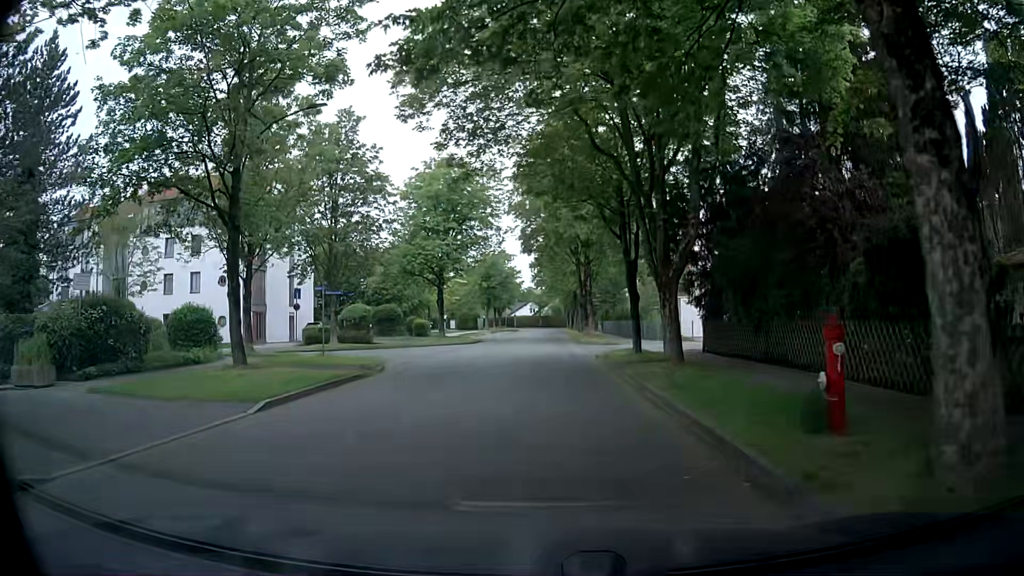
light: Day
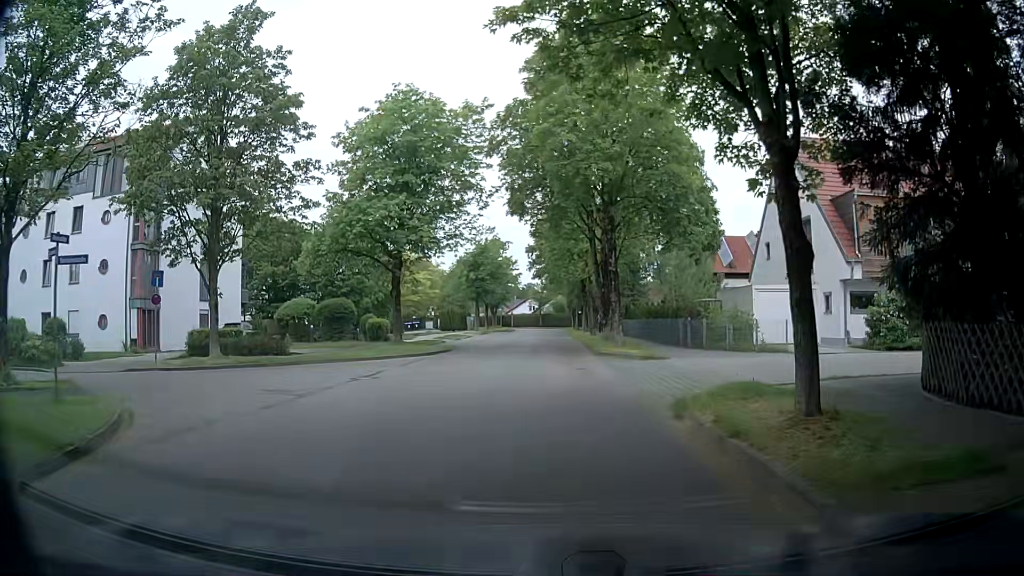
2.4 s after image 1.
(+0.1, +14.8) m; 0°
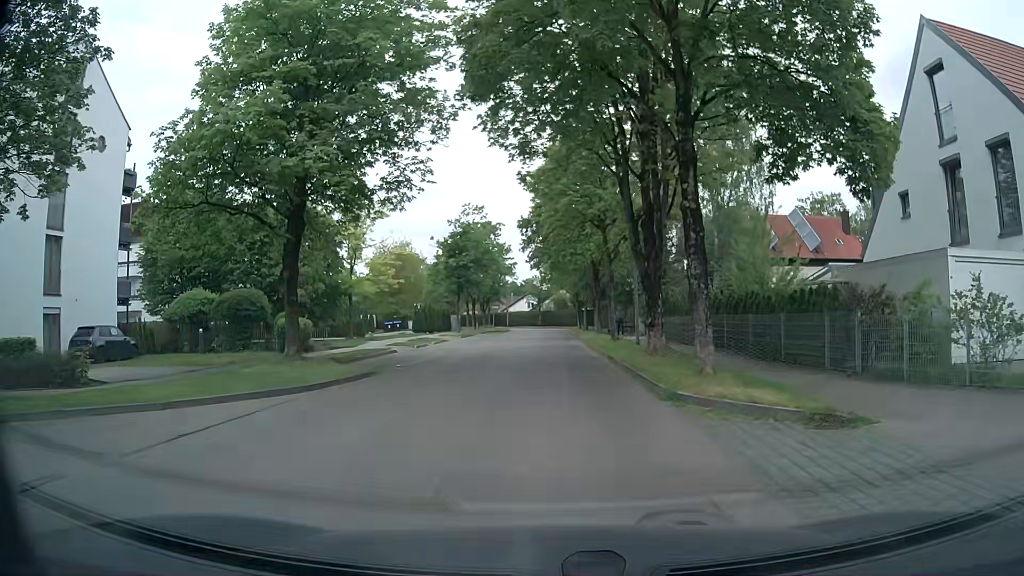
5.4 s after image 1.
(-0.2, +14.6) m; -1°
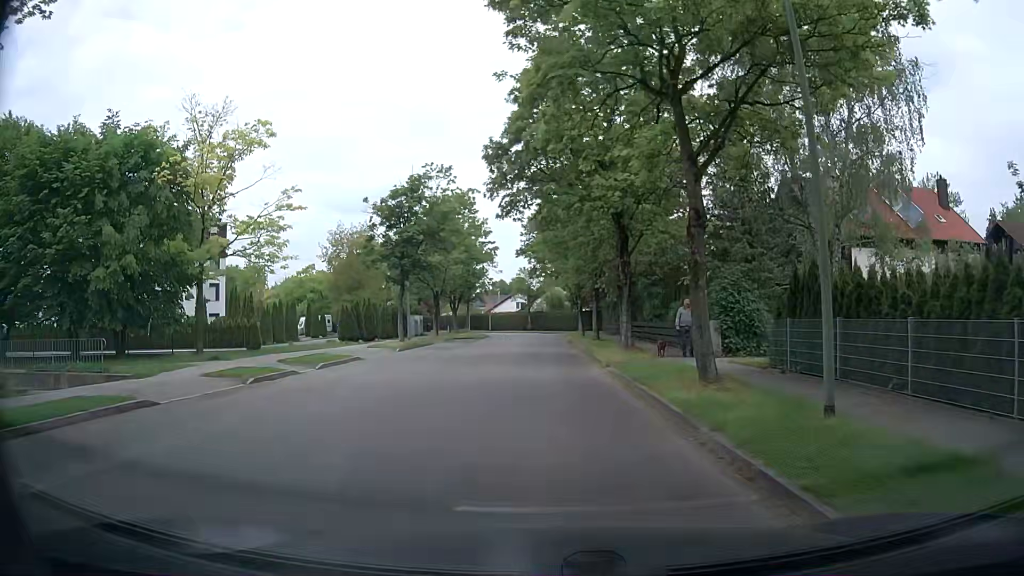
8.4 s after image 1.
(+0.4, +19.1) m; +2°
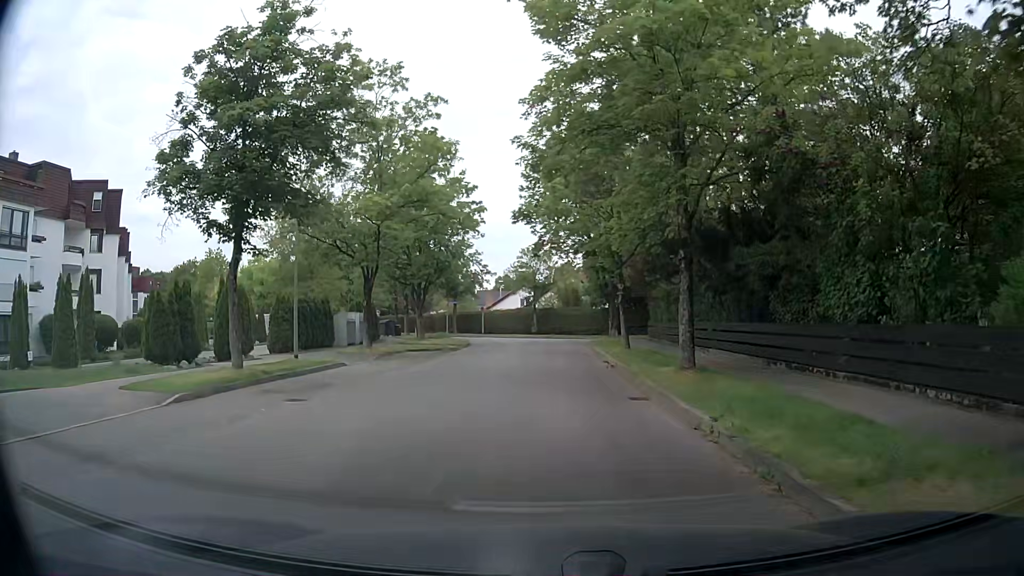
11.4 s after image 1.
(-0.5, +21.2) m; -2°
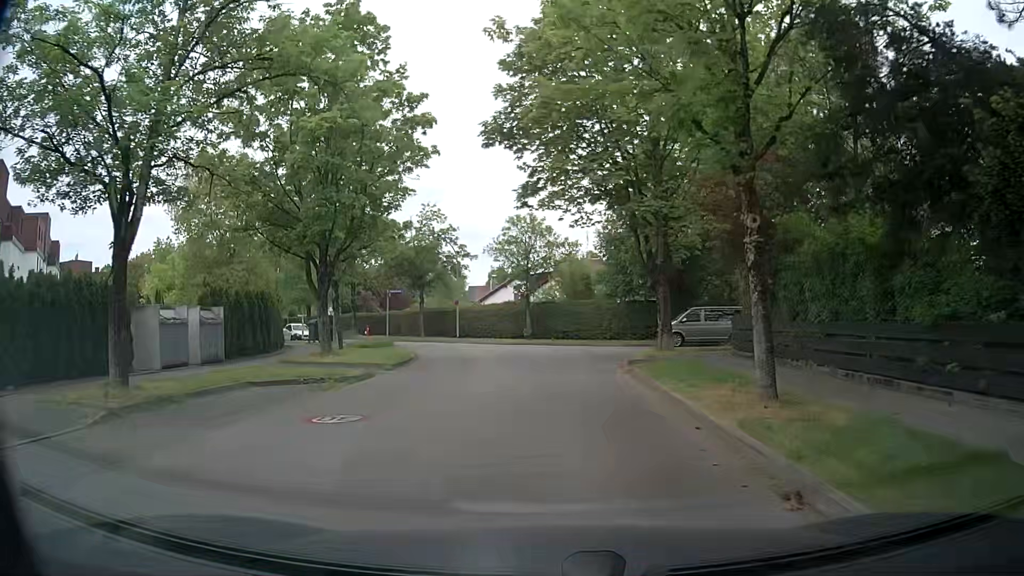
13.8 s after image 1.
(+0.2, +17.4) m; 0°
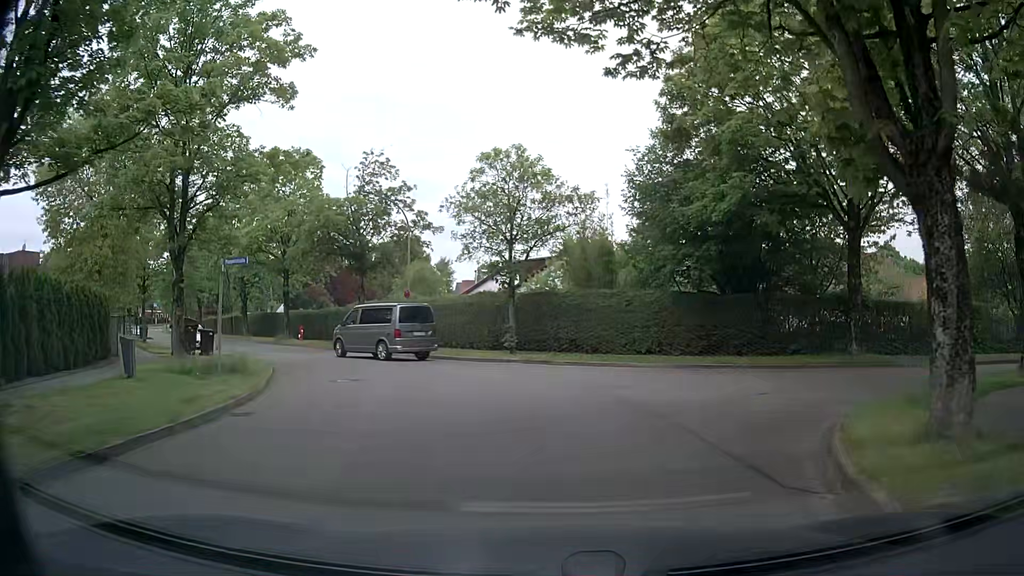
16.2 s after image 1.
(+0.1, +15.5) m; 0°
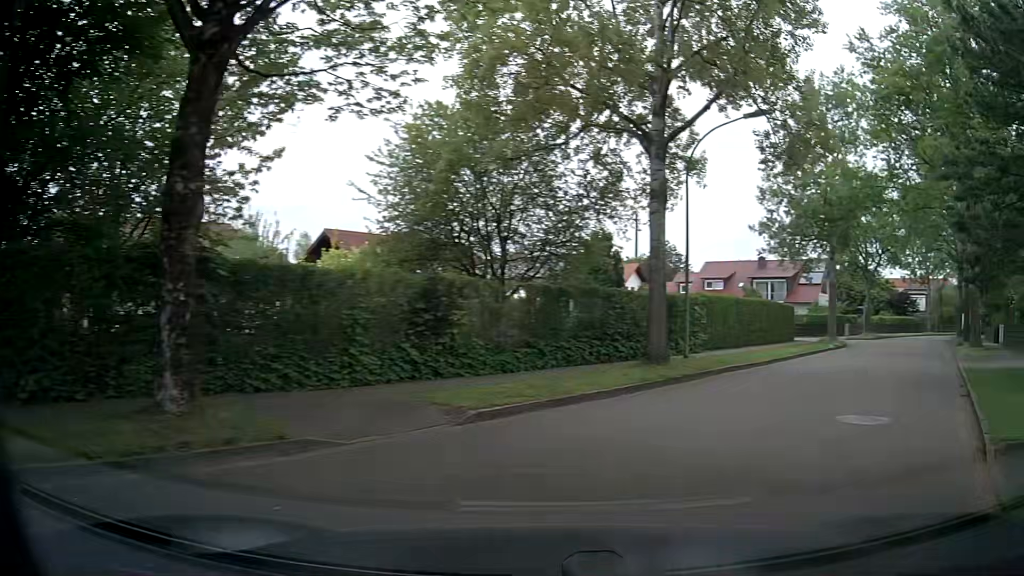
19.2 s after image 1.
(+5.9, +14.2) m; +60°
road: residential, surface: asphalt
